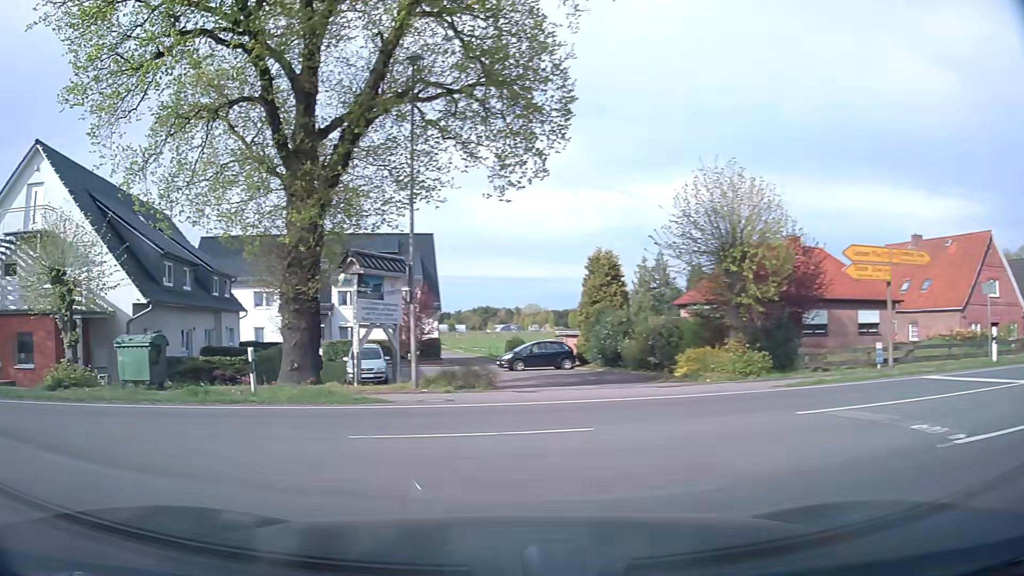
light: Day
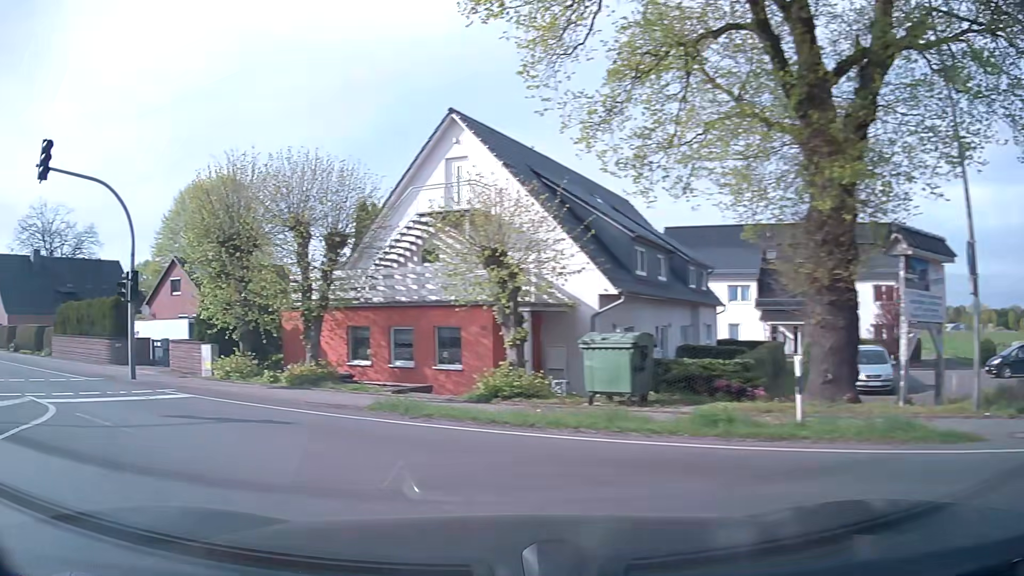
(-1.8, +4.4) m; -41°
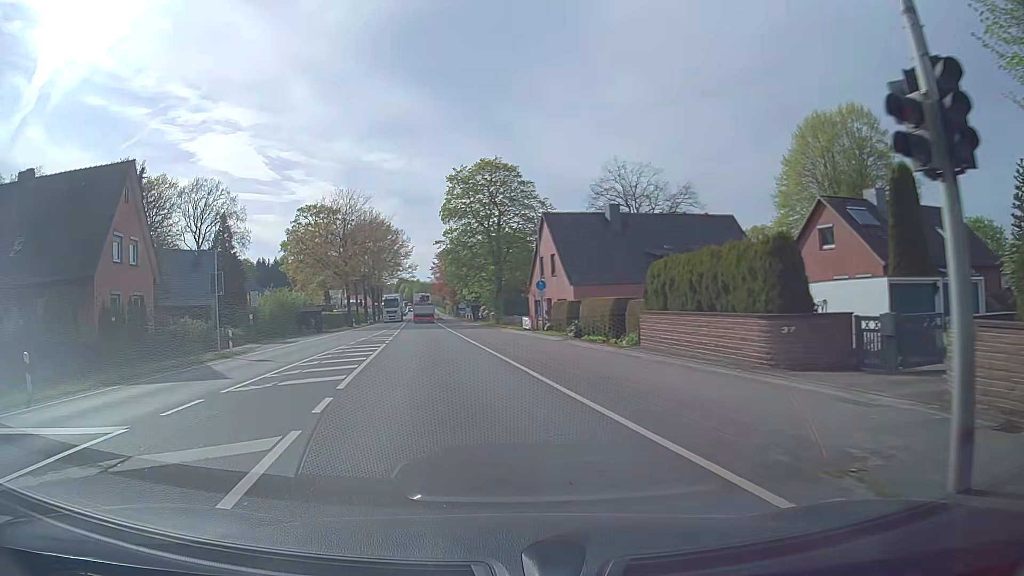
(-8.3, +13.6) m; -51°
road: primary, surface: asphalt
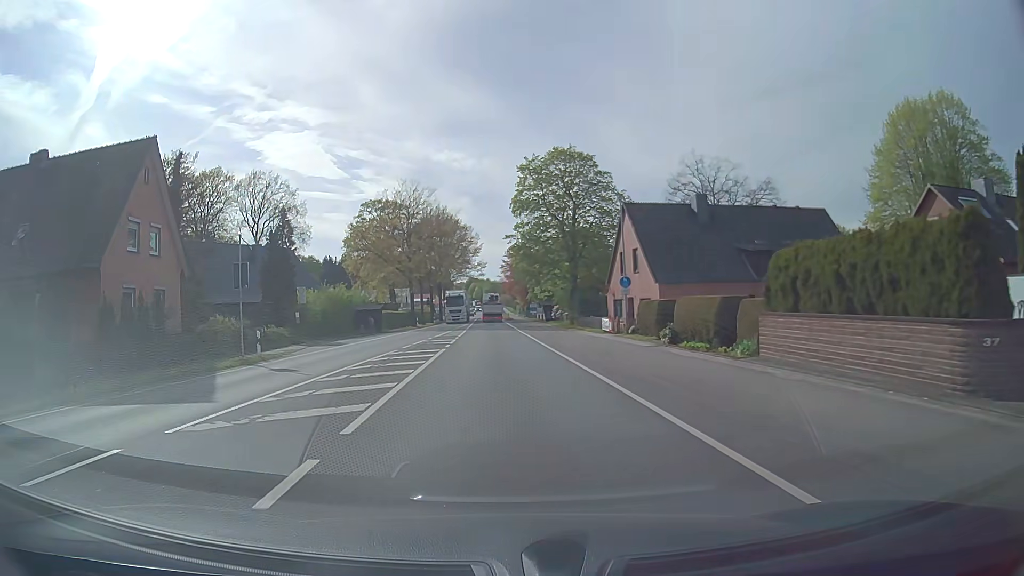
(-0.3, +4.8) m; -6°
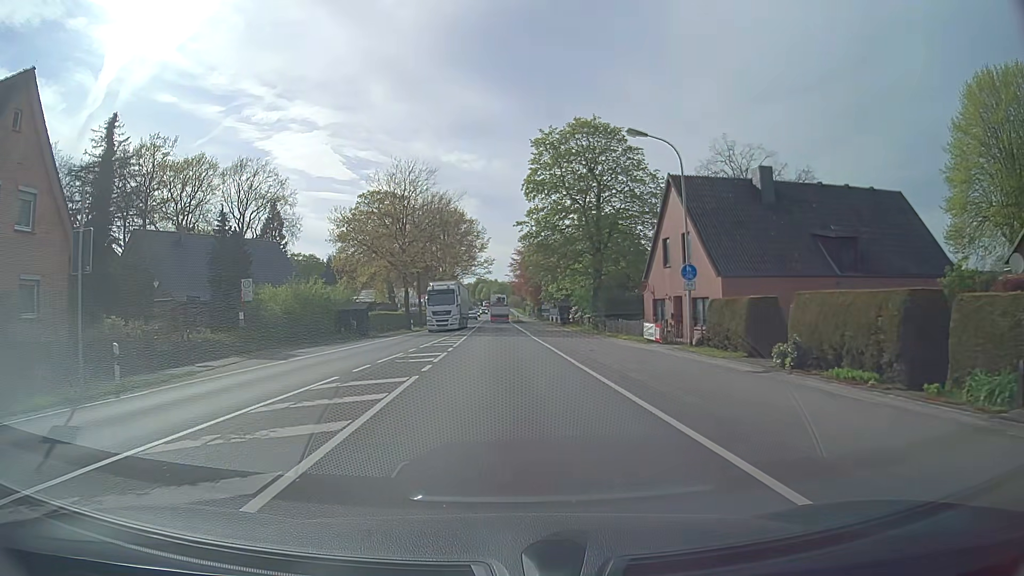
(-0.1, +10.4) m; 0°
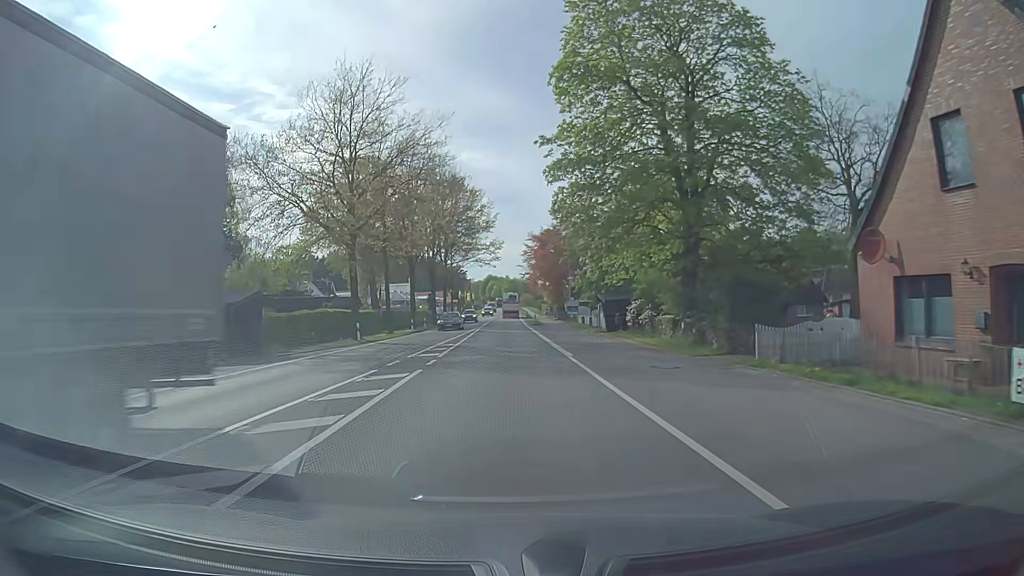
(+0.1, +25.4) m; -1°
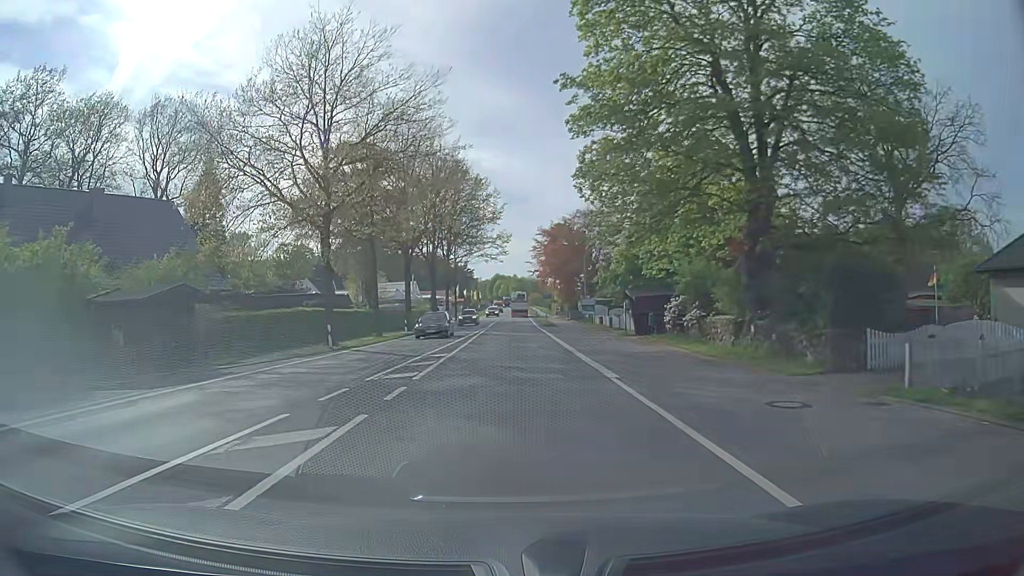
(0.0, +7.2) m; 0°
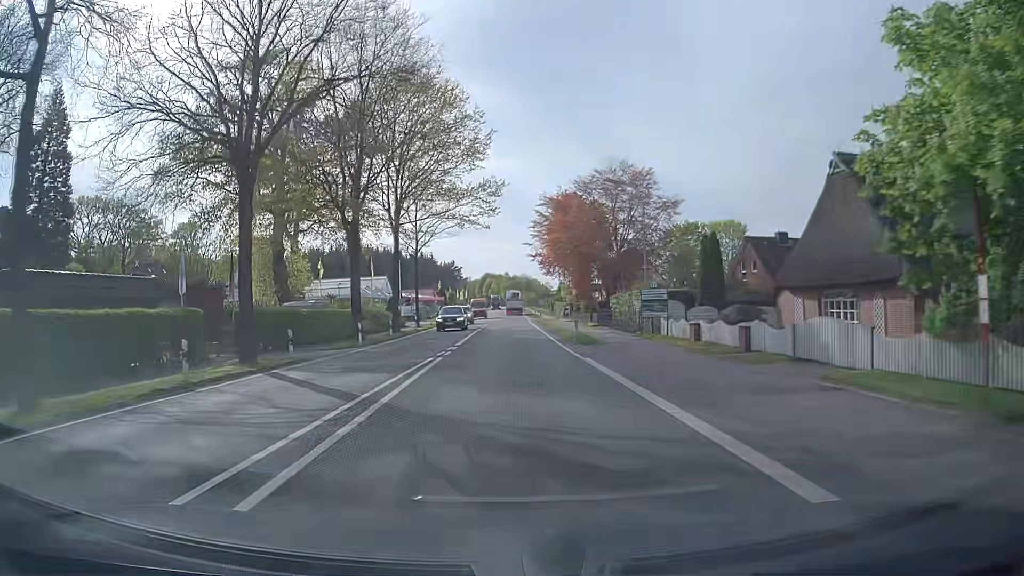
(+0.1, +31.0) m; +1°
